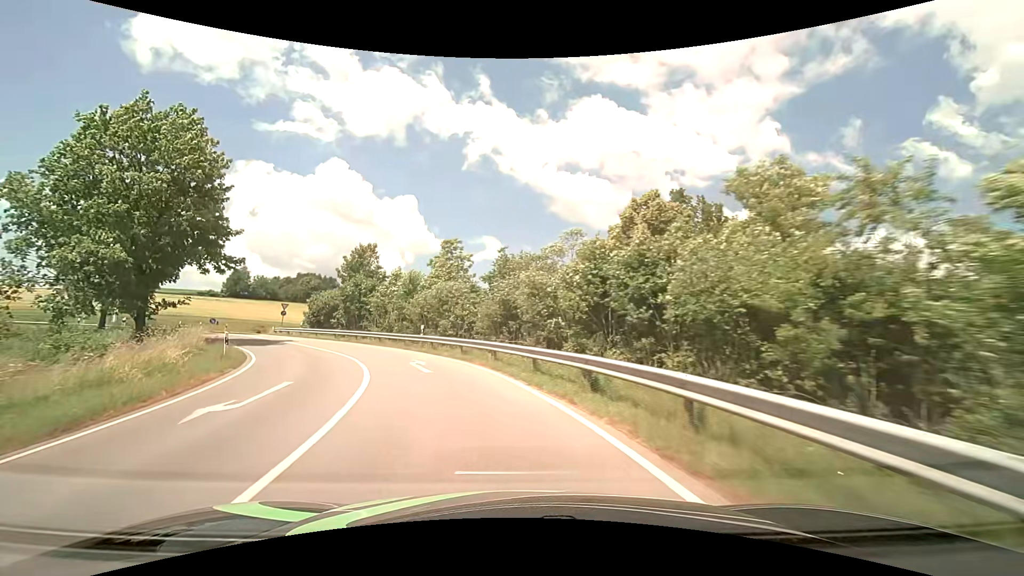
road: primary_link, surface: asphalt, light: Day
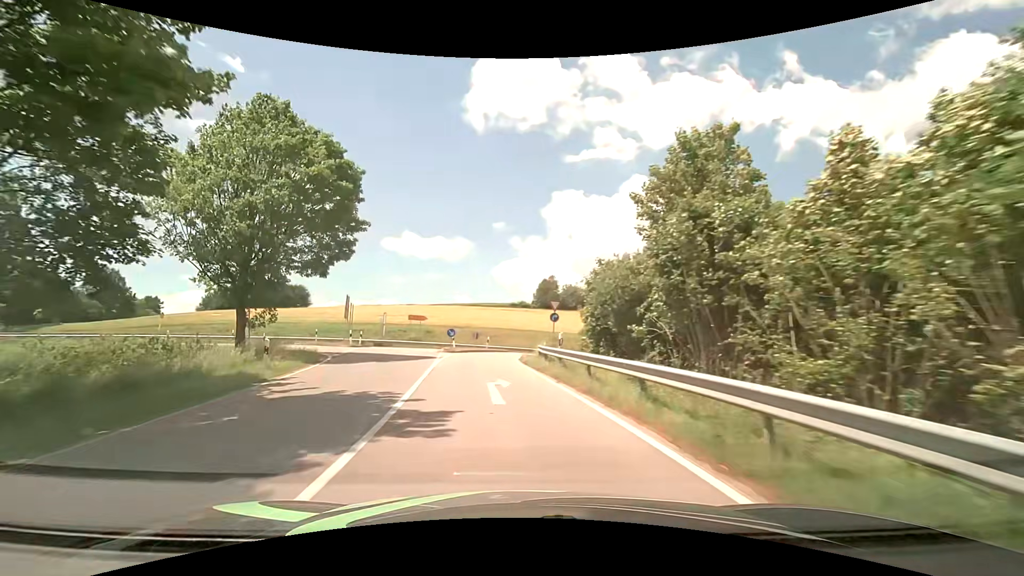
(-9.6, +29.5) m; -35°
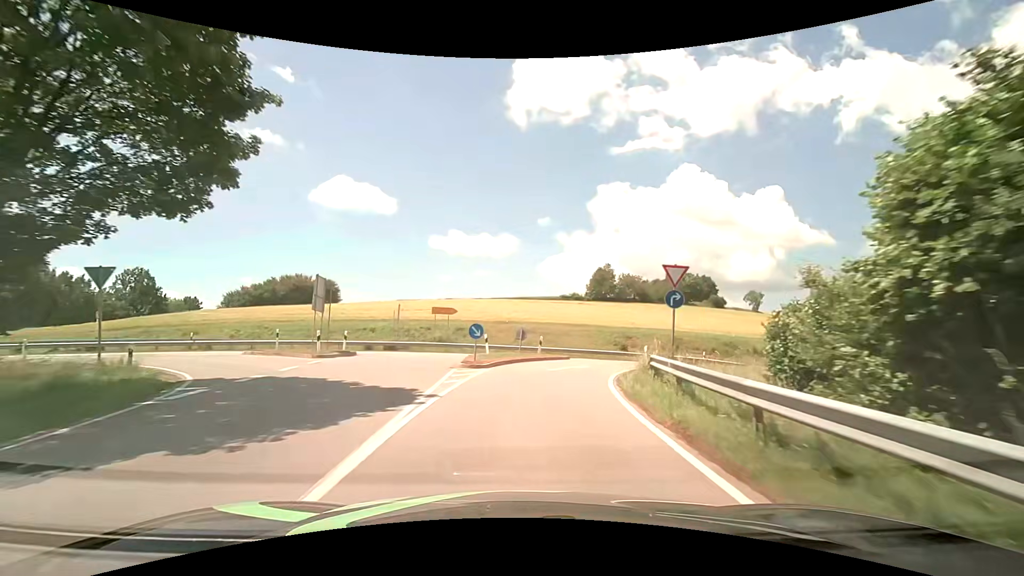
(-1.1, +14.8) m; -6°
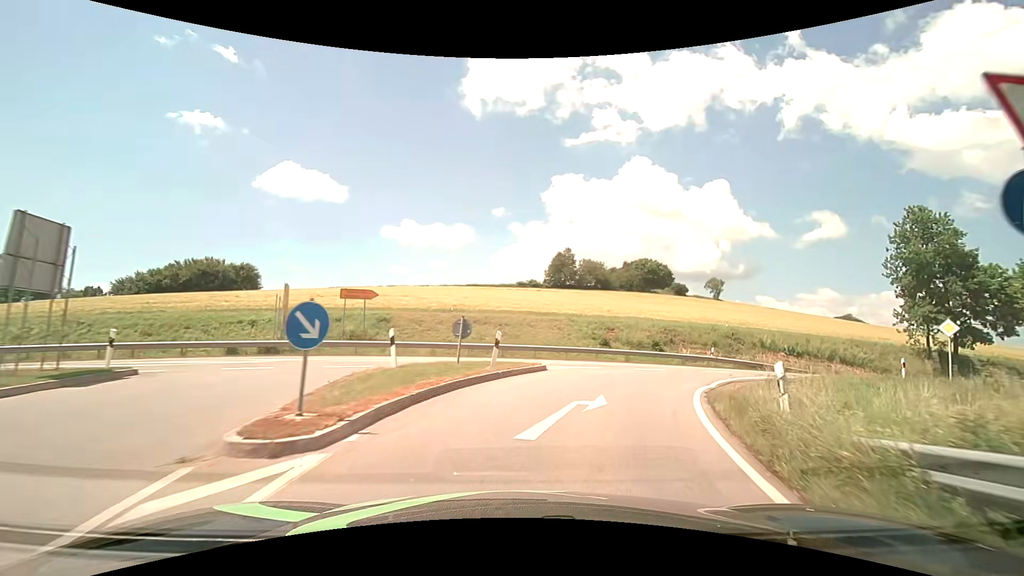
(+0.2, +11.9) m; +5°
(+1, +10) (+5, +19) (+13, +26) (+22, +29) (+31, +32) (+41, +36) (+50, +39) (+60, +42) (+69, +46) (+78, +49) m
